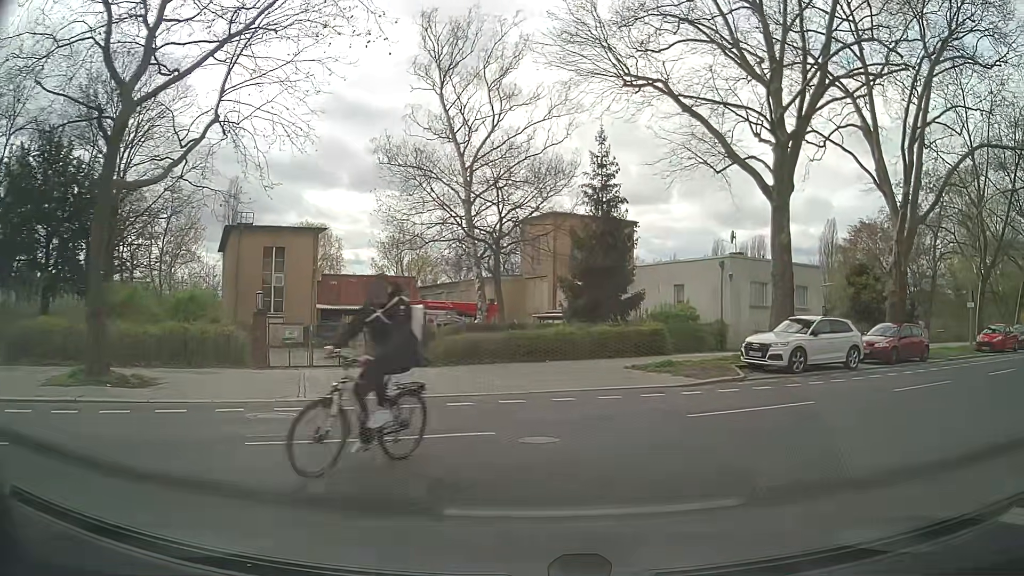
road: residential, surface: asphalt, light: Day
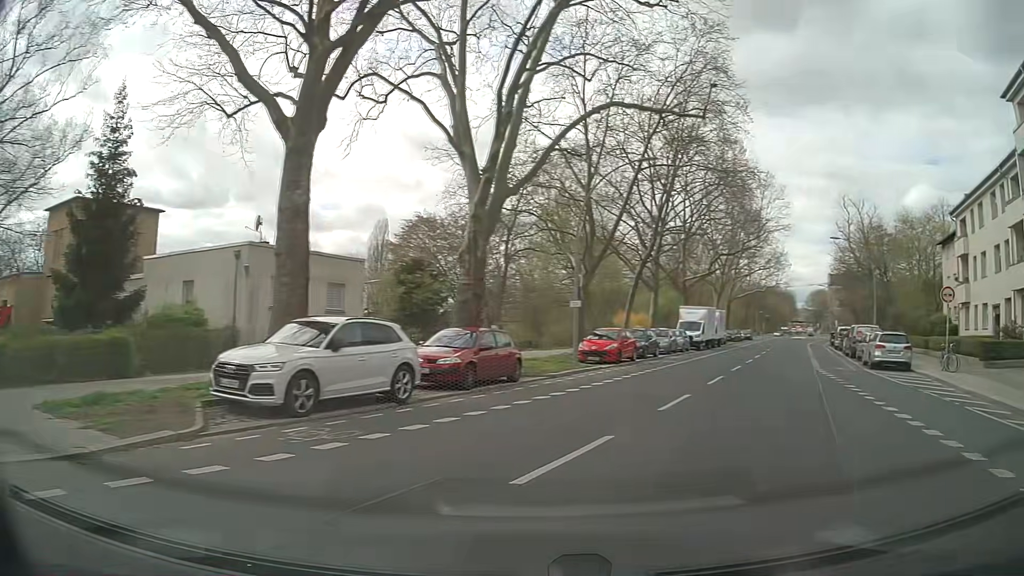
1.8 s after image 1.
(+2.6, +8.3) m; +38°
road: secondary
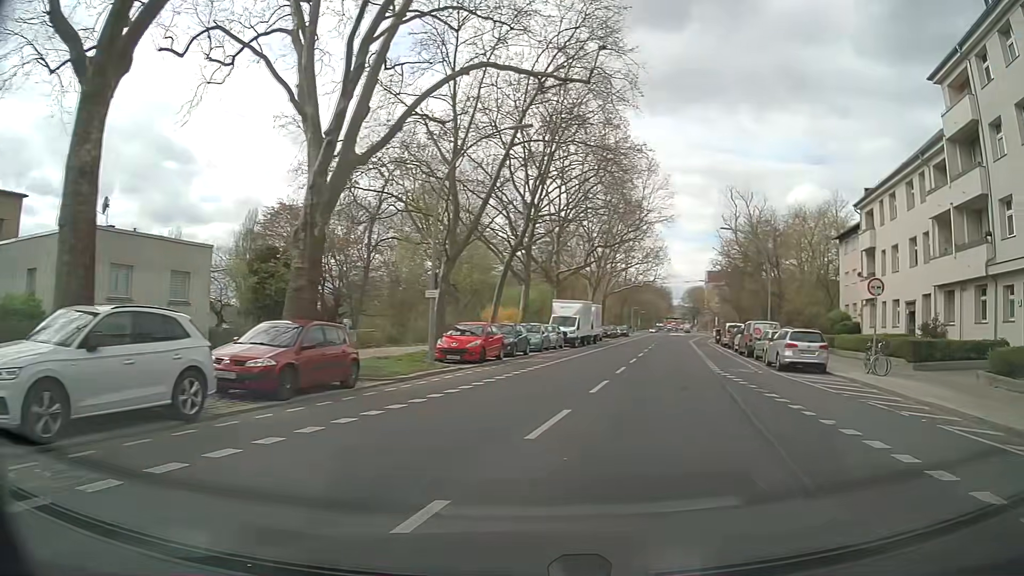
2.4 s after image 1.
(+0.3, +3.6) m; +10°
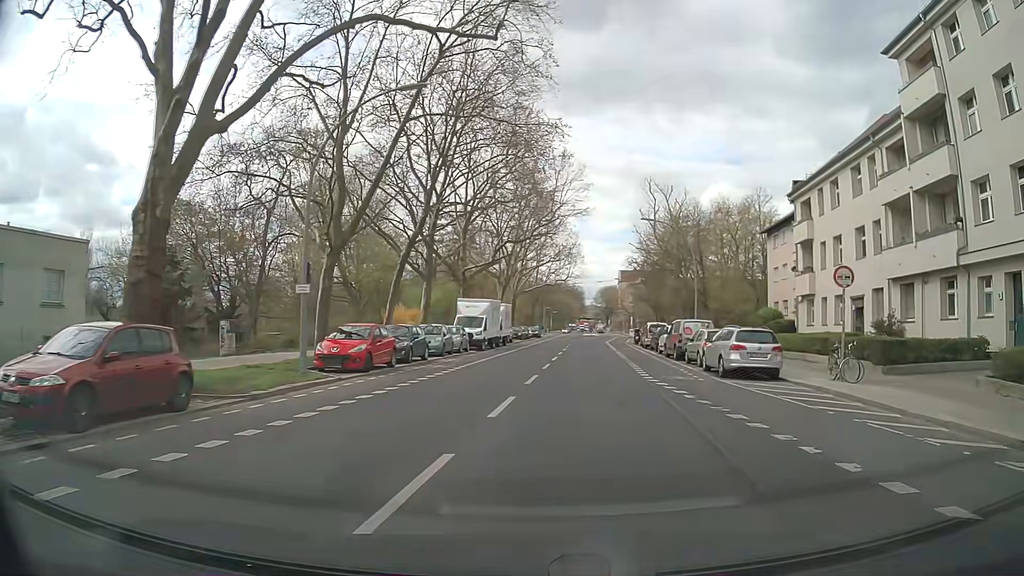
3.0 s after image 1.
(+0.3, +3.8) m; +8°
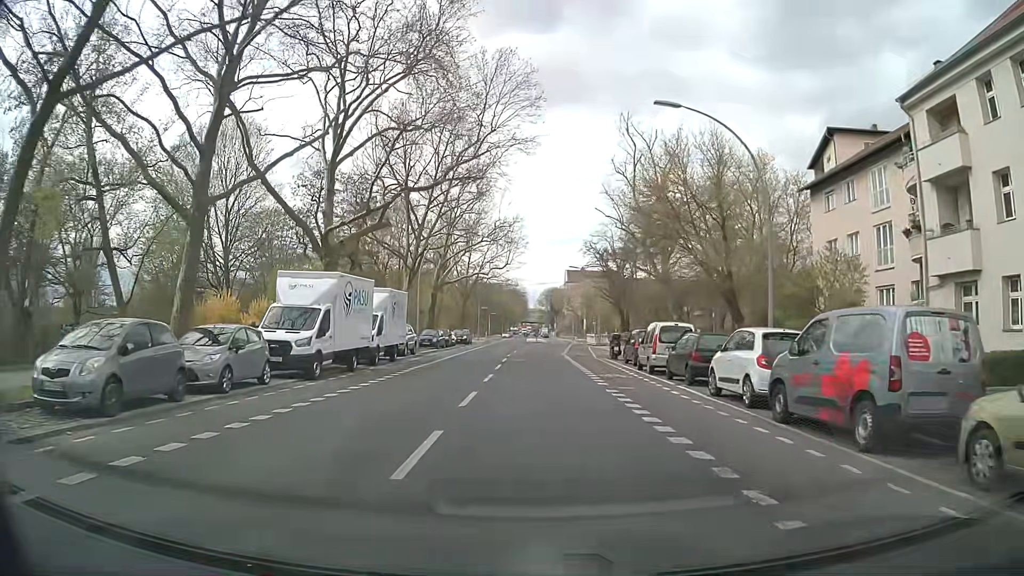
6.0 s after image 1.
(+1.1, +22.2) m; +4°
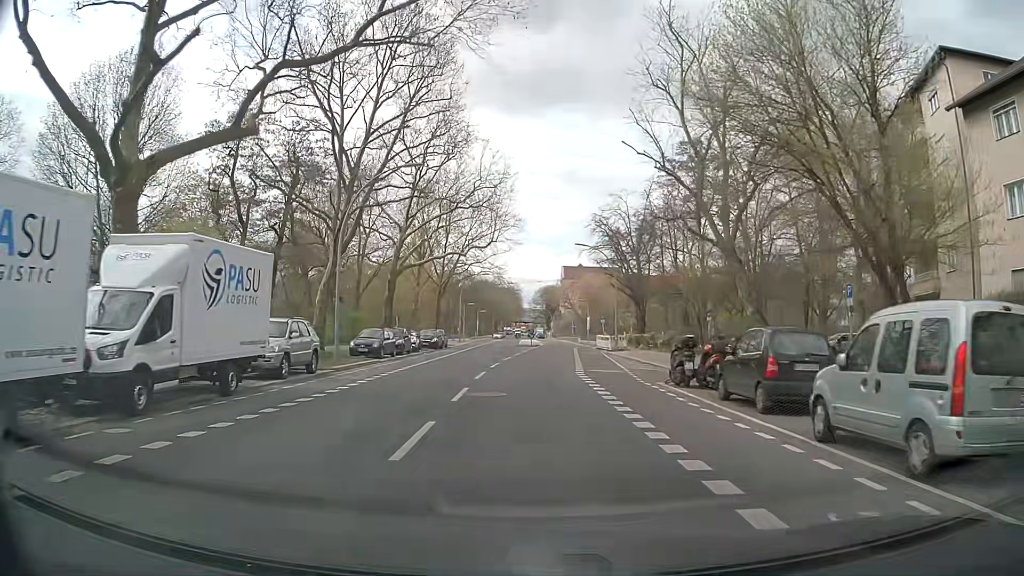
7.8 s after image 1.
(+0.2, +17.1) m; +1°
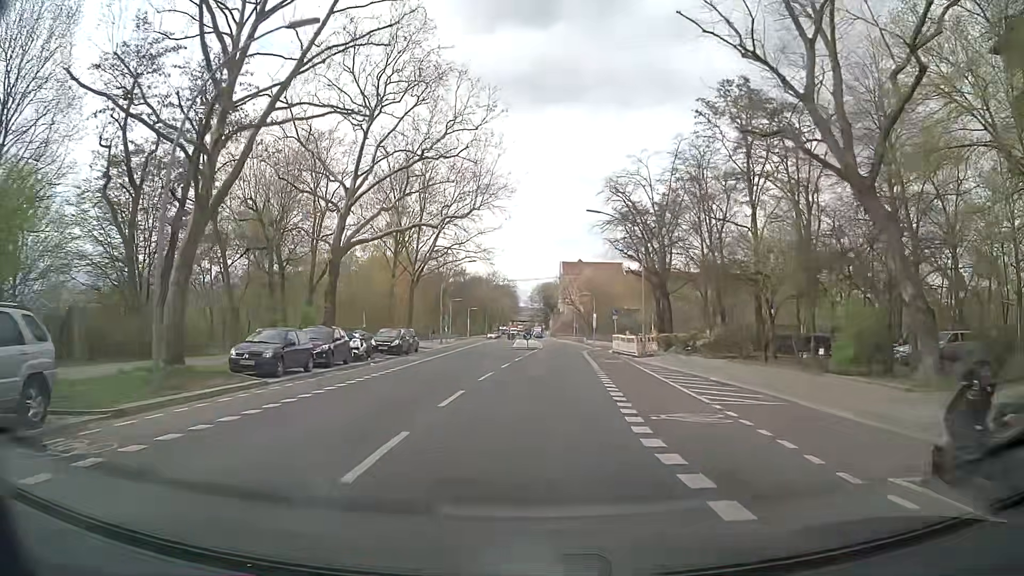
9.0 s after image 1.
(-0.1, +13.3) m; -1°
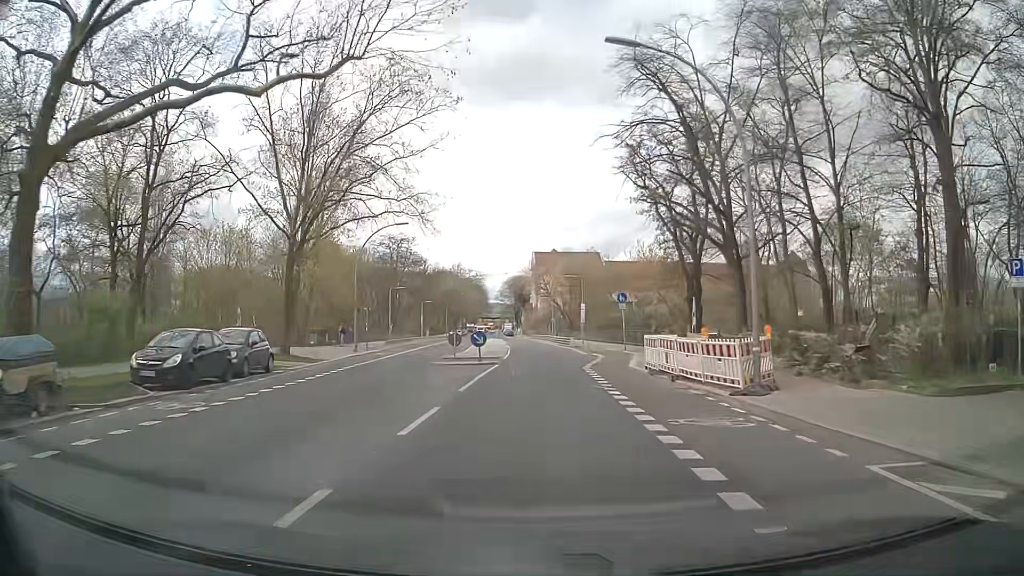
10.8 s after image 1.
(+0.8, +21.3) m; +3°
(0, +10) (0, +20) (0, +30) (0, +40) (0, +50) (-1, +60) (-2, +70) (-2, +80) (-3, +90) (-4, +100) m
